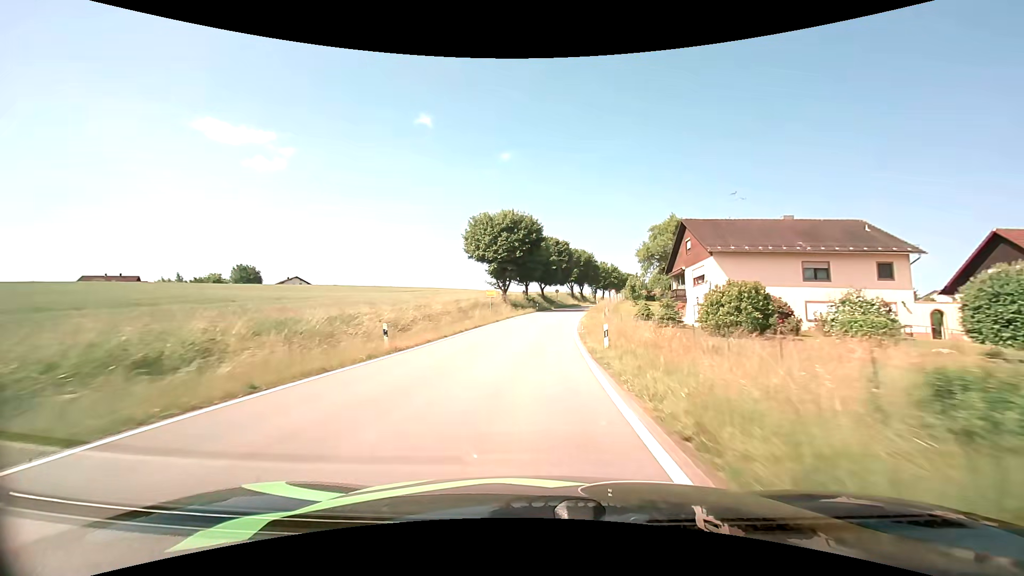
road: tertiary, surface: asphalt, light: Day
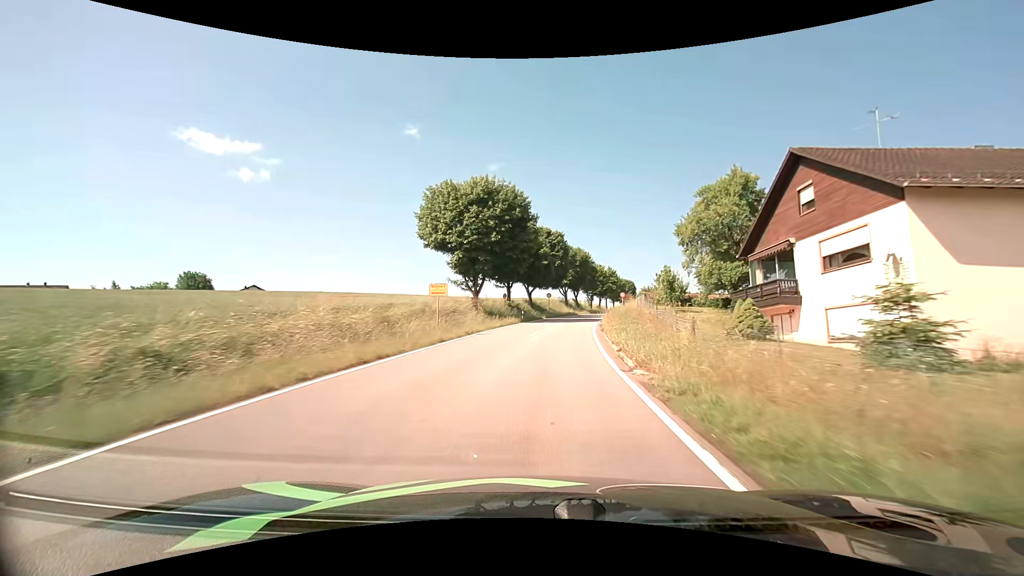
(0.0, +19.9) m; +1°
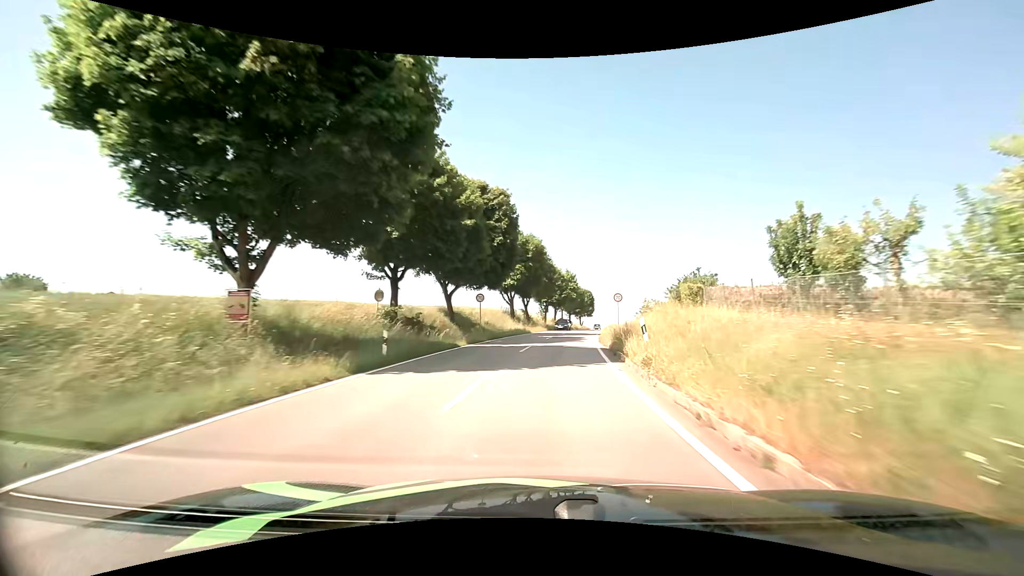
(+1.5, +30.3) m; +6°
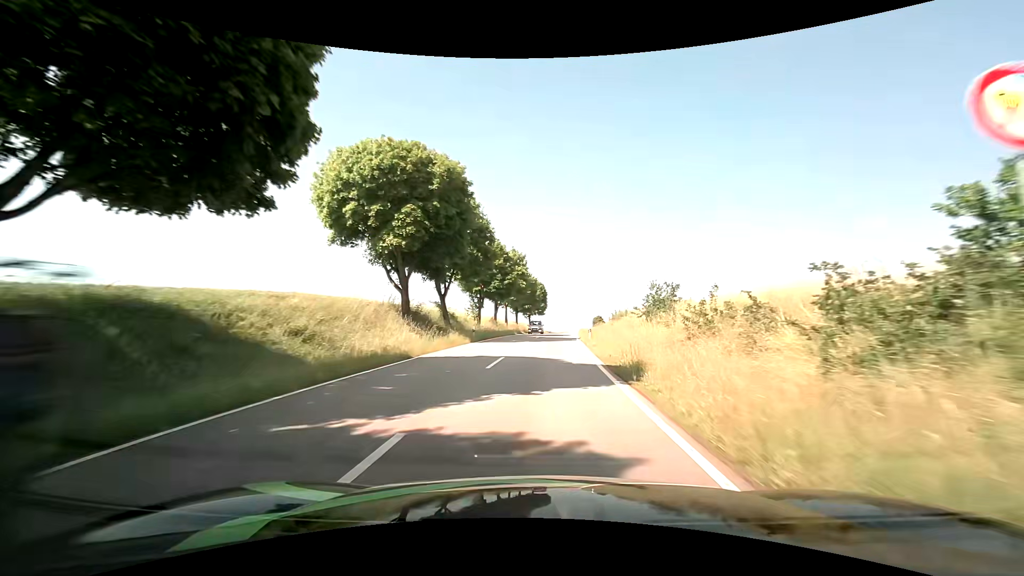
(+2.1, +30.5) m; +6°
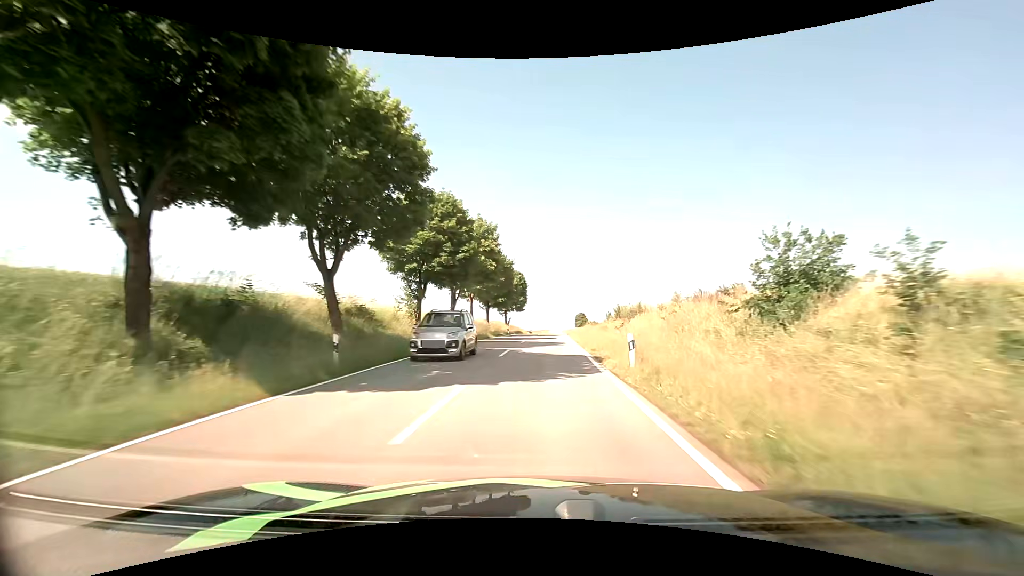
(+0.6, +20.7) m; +3°
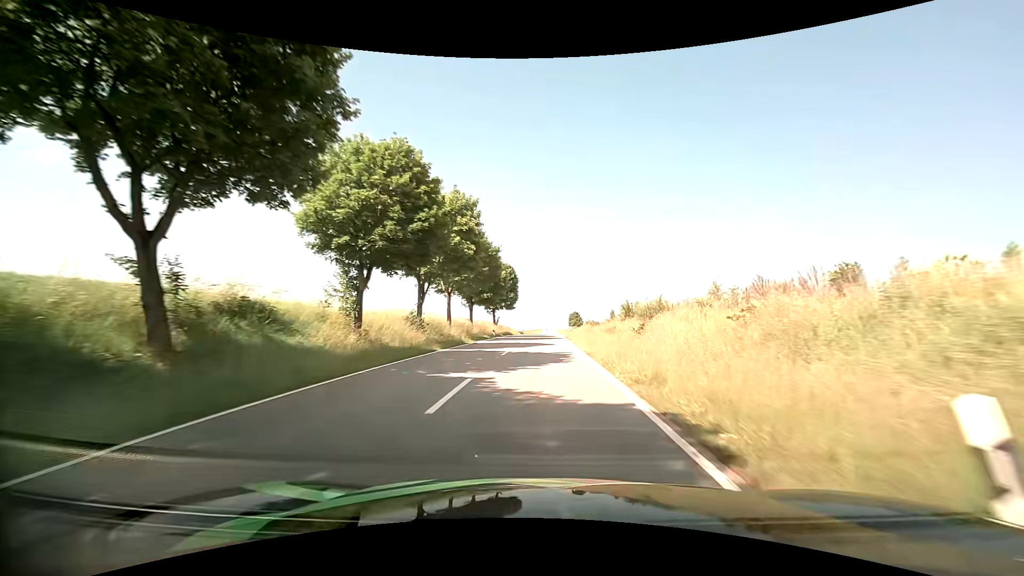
(+0.1, +10.6) m; +1°
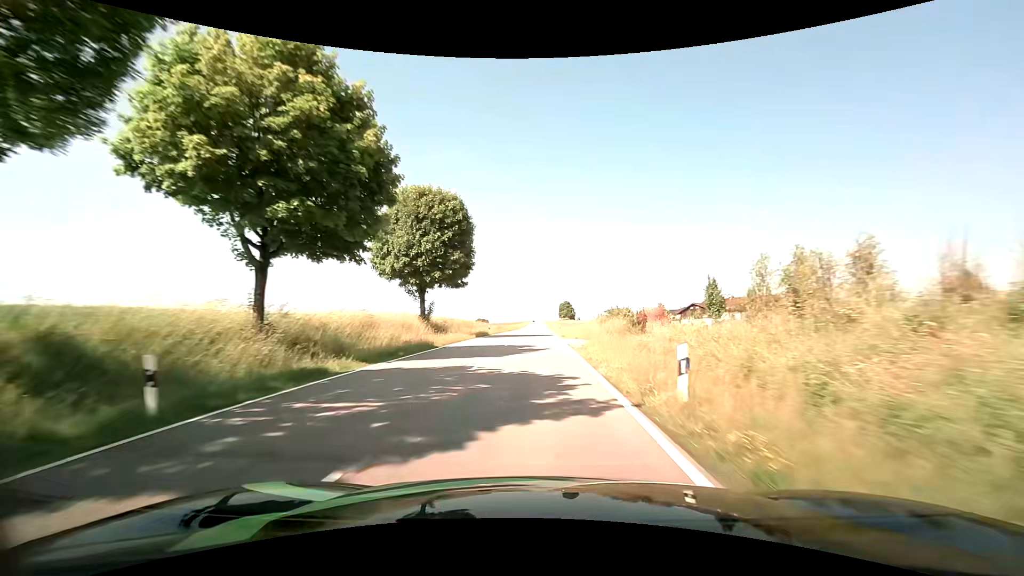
(+1.0, +44.1) m; +2°
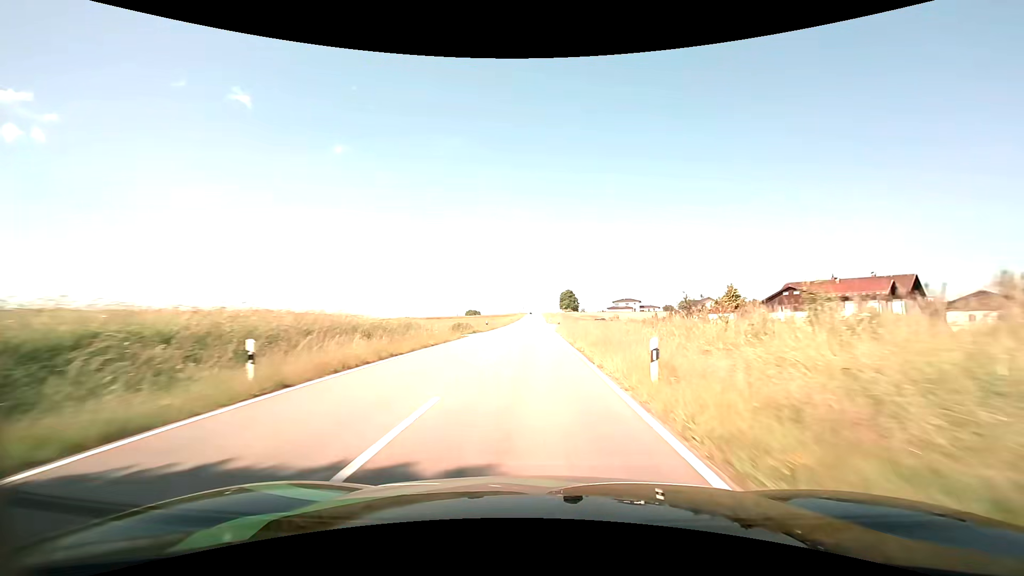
(-0.3, +46.0) m; 0°
(0, +10) (0, +20) (0, +30) (0, +40) (0, +50) (0, +60) (0, +70) (0, +80) (0, +90) (0, +100) m
